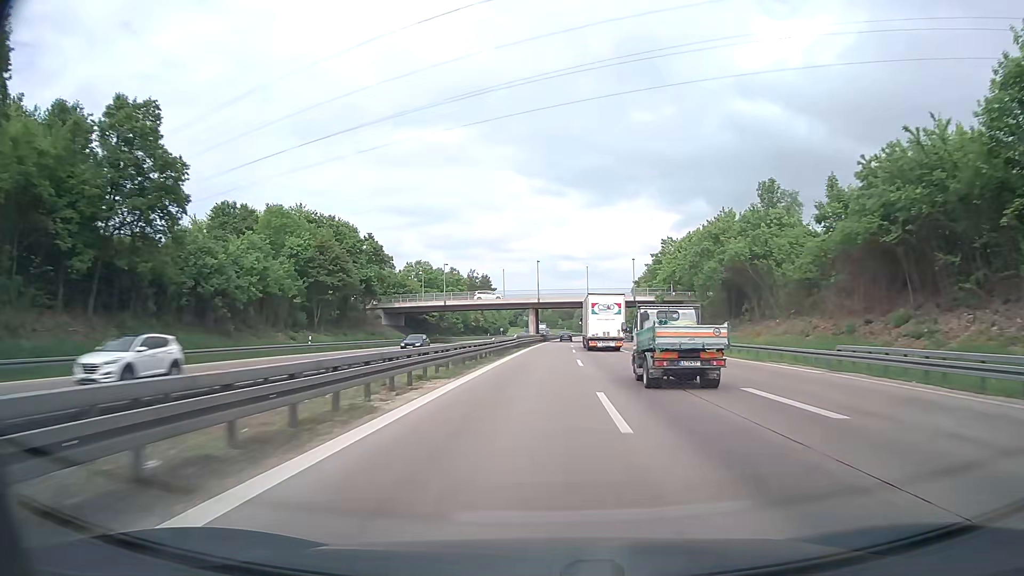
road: motorway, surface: asphalt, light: Day
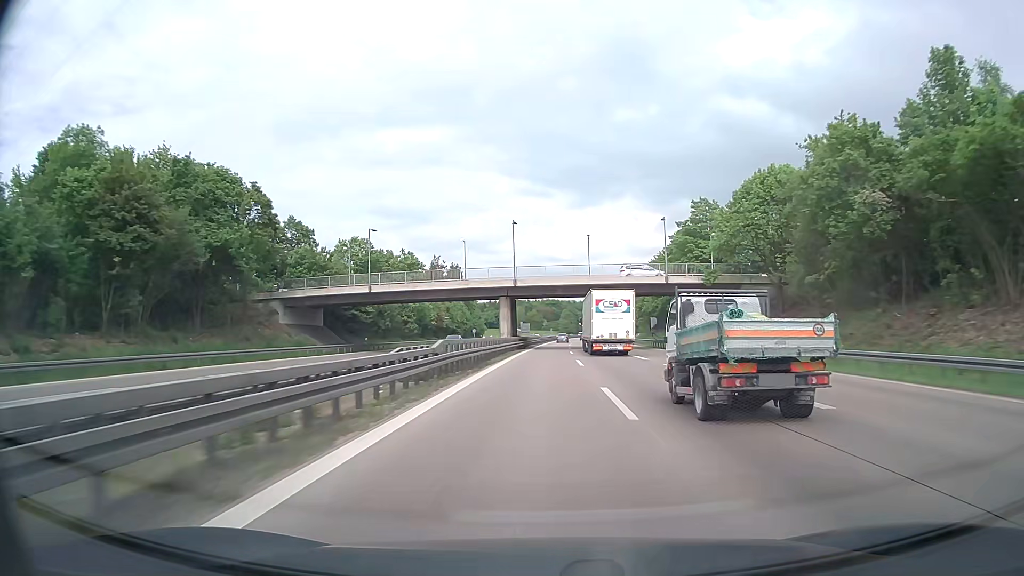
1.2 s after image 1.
(+0.5, +35.1) m; +1°
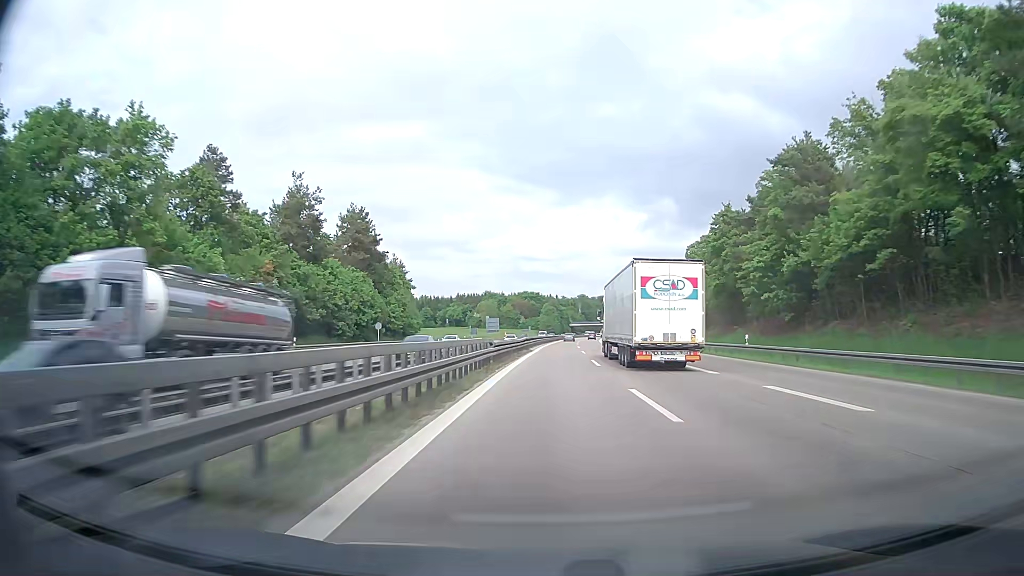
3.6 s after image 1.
(+0.8, +72.7) m; +2°
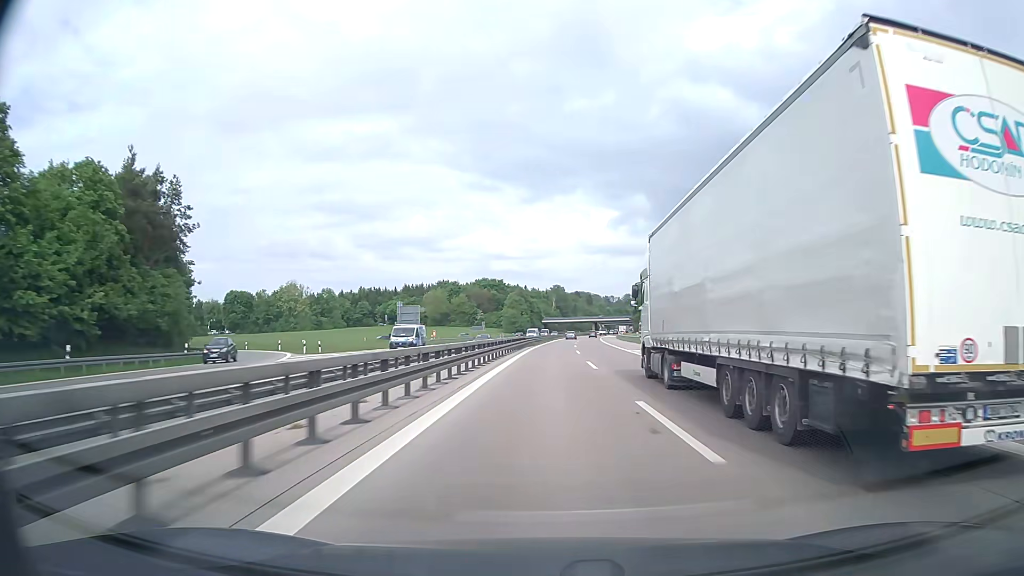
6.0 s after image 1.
(+1.8, +75.6) m; +2°
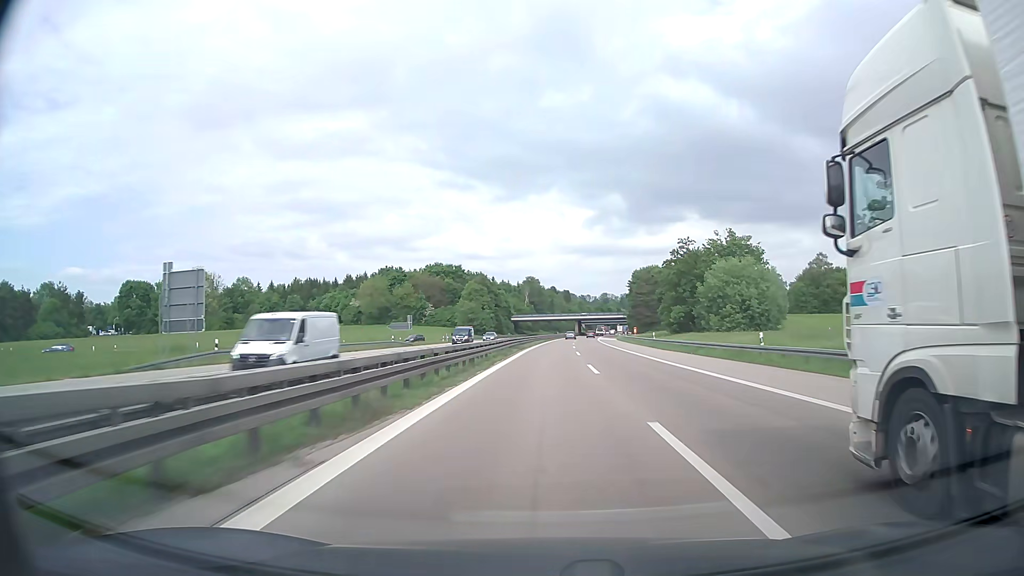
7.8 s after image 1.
(+1.2, +57.5) m; +2°
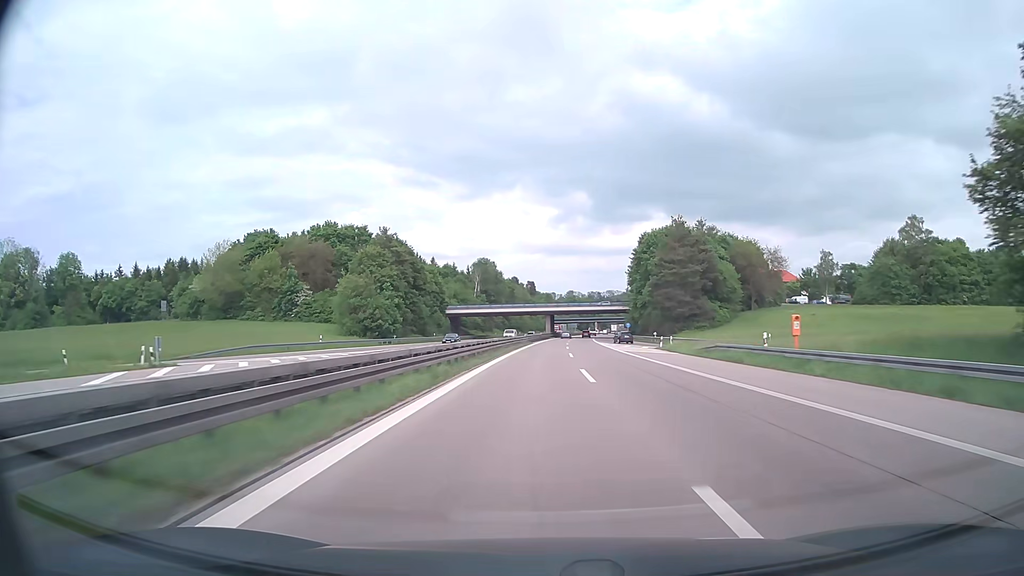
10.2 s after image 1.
(+1.8, +76.1) m; +3°
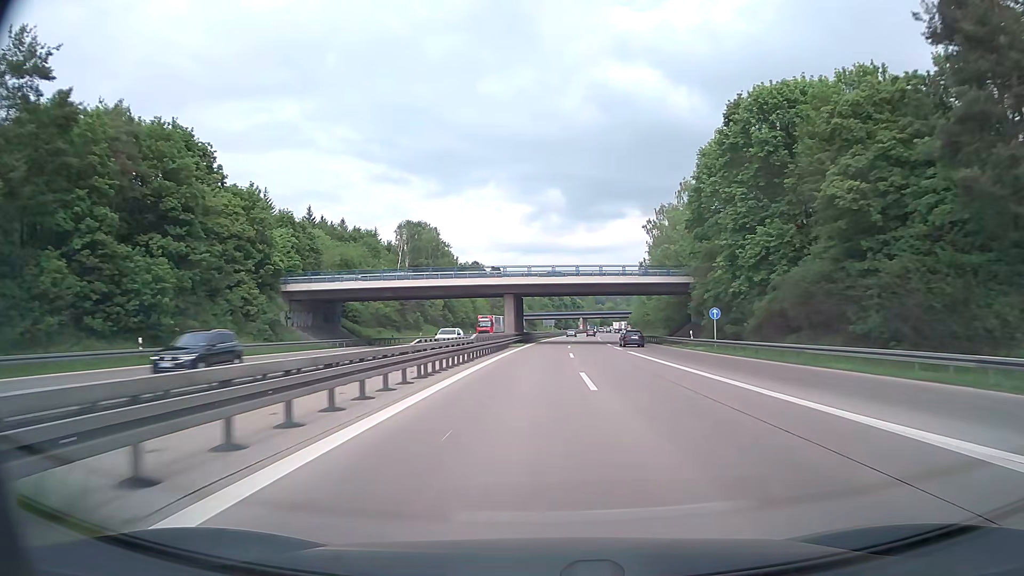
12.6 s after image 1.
(+1.7, +75.0) m; +2°
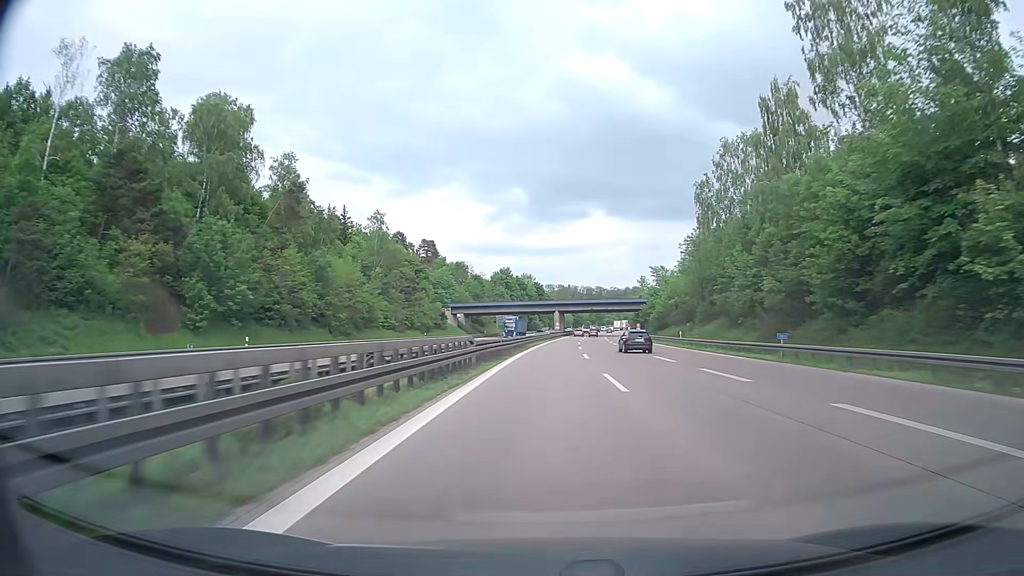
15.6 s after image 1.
(+2.2, +90.1) m; +3°
(0, +10) (0, +20) (+1, +30) (+1, +40) (+1, +50) (+2, +60) (+2, +70) (+3, +80) (+4, +90) (+5, +100) m
